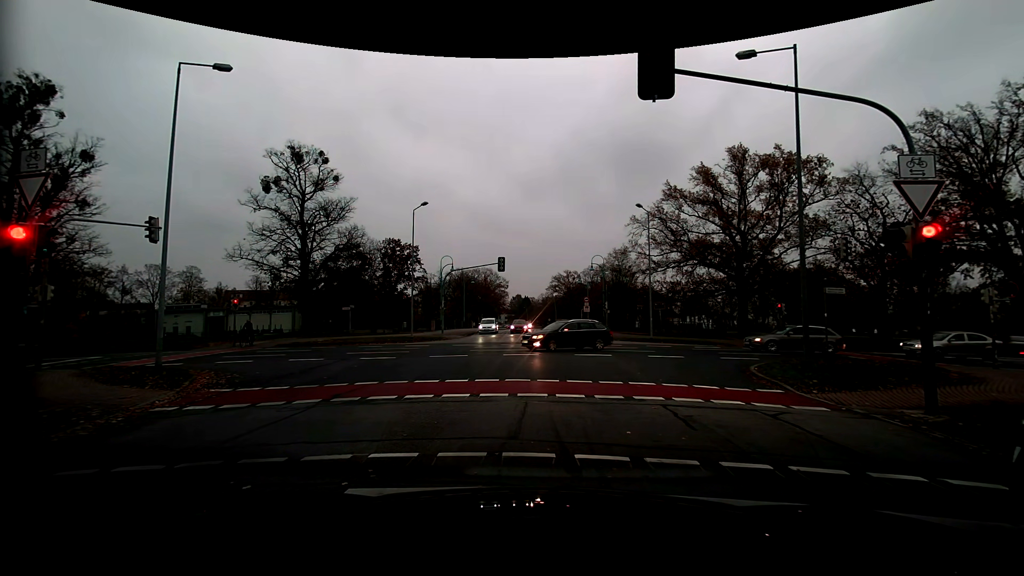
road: residential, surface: asphalt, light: Day
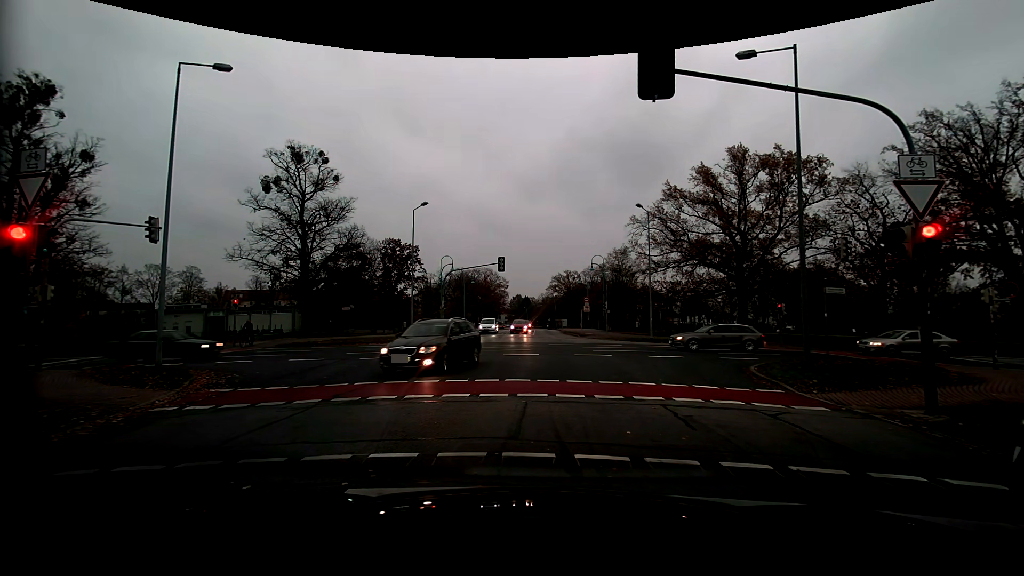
(0.0, 0.0) m; 0°
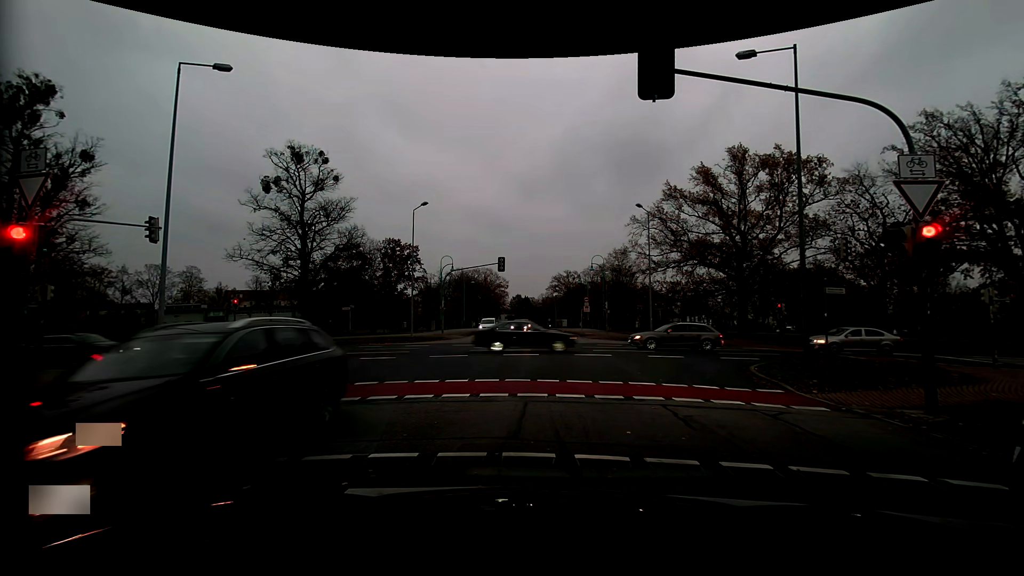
(0.0, 0.0) m; 0°
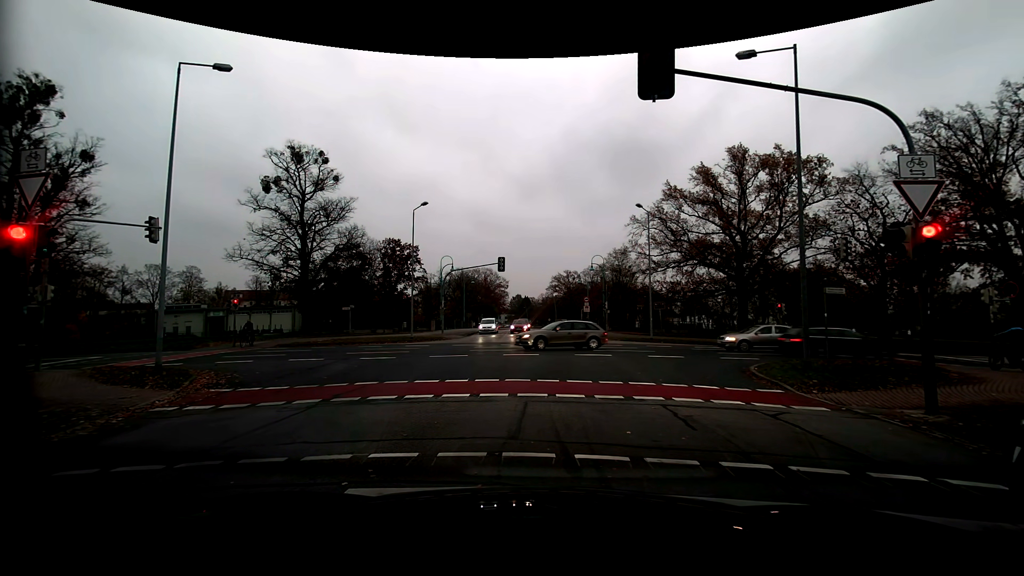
(0.0, 0.0) m; 0°
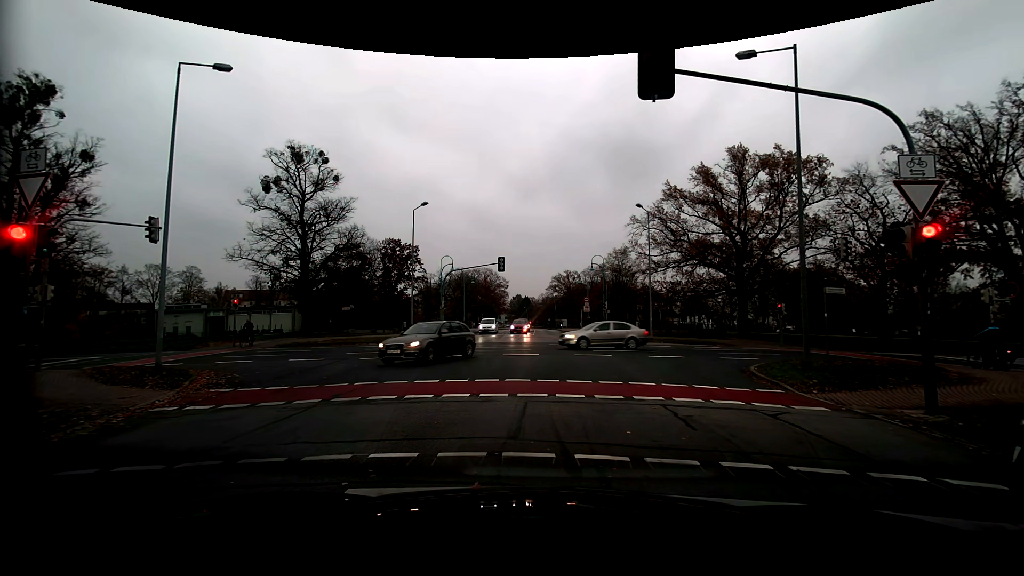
(0.0, 0.0) m; 0°
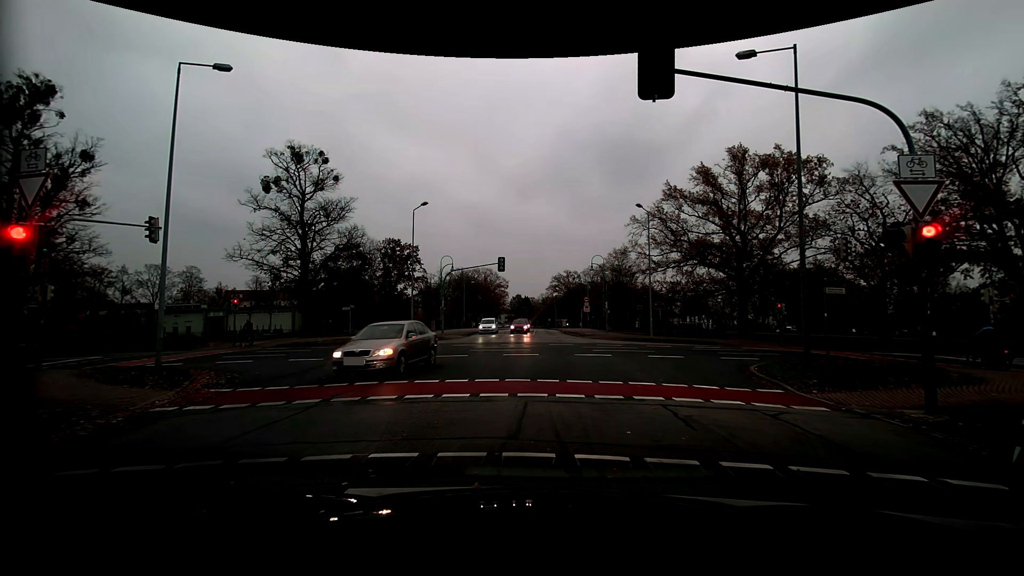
(0.0, 0.0) m; 0°
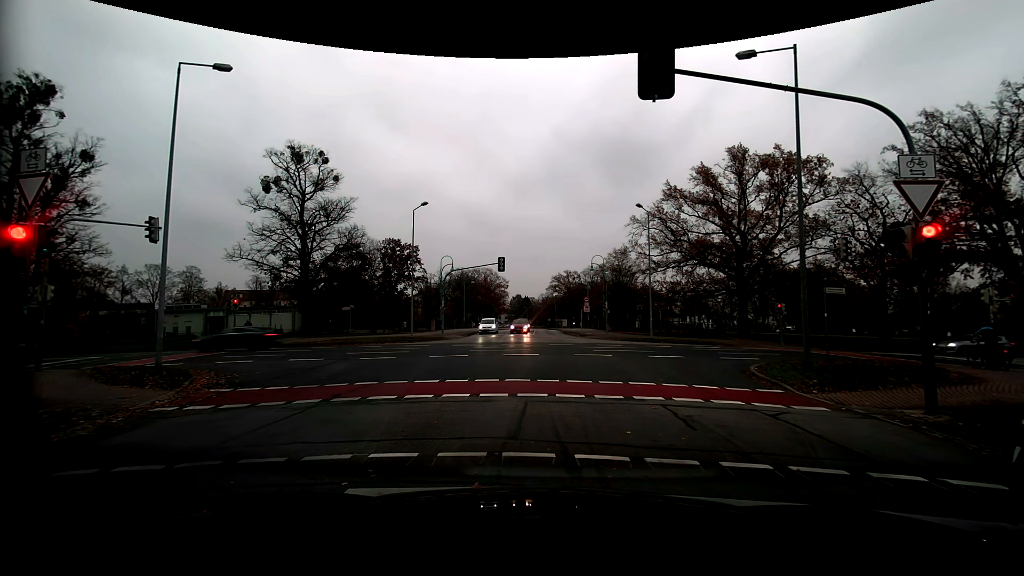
(0.0, 0.0) m; 0°
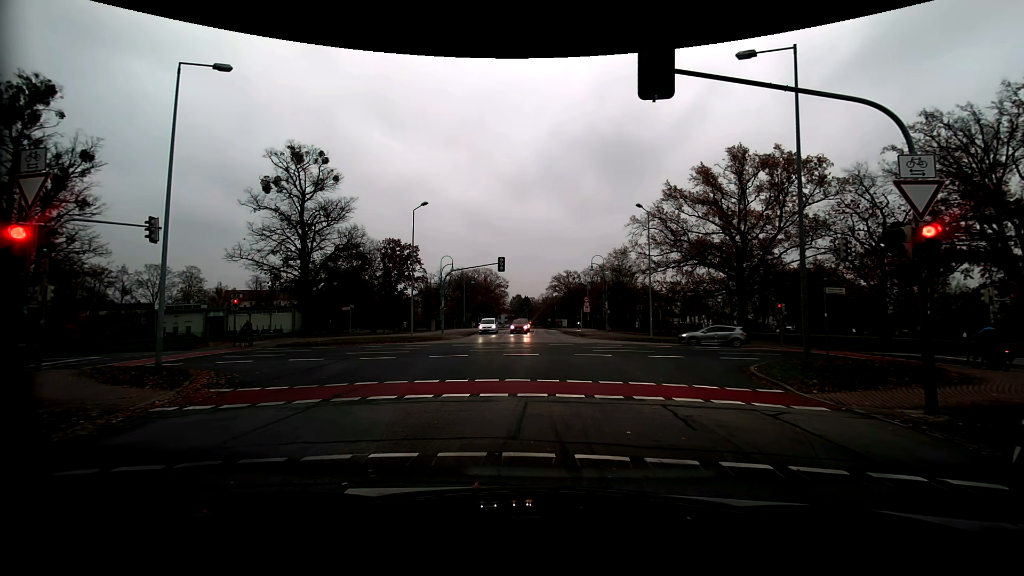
(0.0, 0.0) m; 0°
(0, +10) (0, +20) (+1, +30) (+1, +40) (+2, +50) (+2, +60) (+2, +70) (+2, +80) (+2, +90) (+2, +100) m
